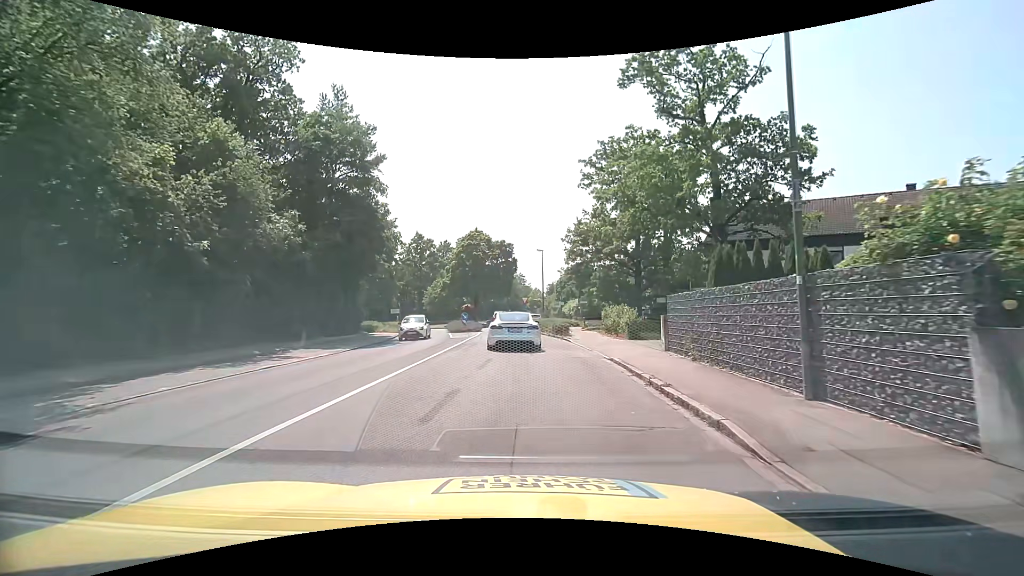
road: tertiary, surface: asphalt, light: Day
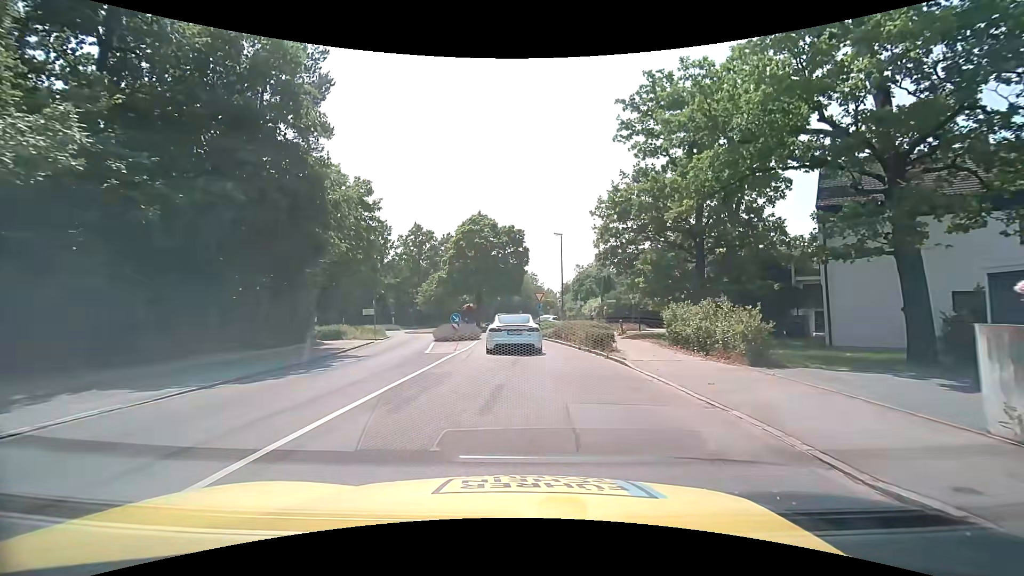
(-0.1, +11.2) m; -1°
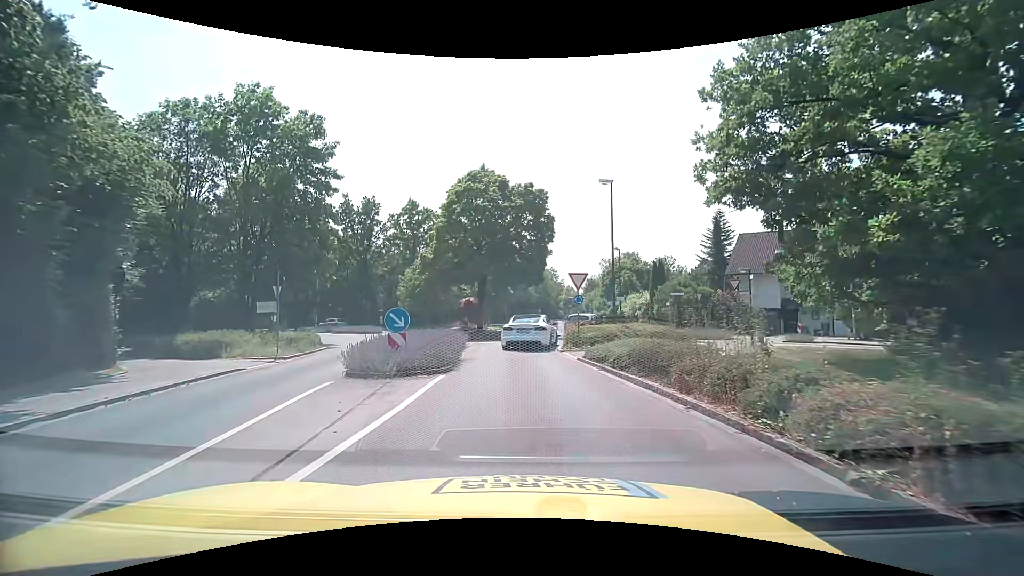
(-0.2, +16.1) m; -2°
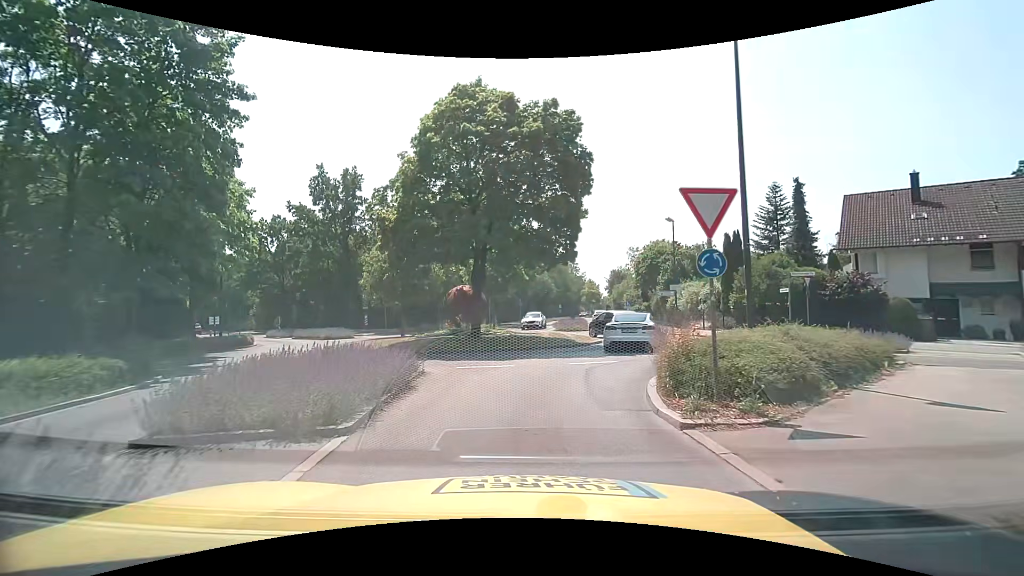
(0.0, +13.2) m; -2°
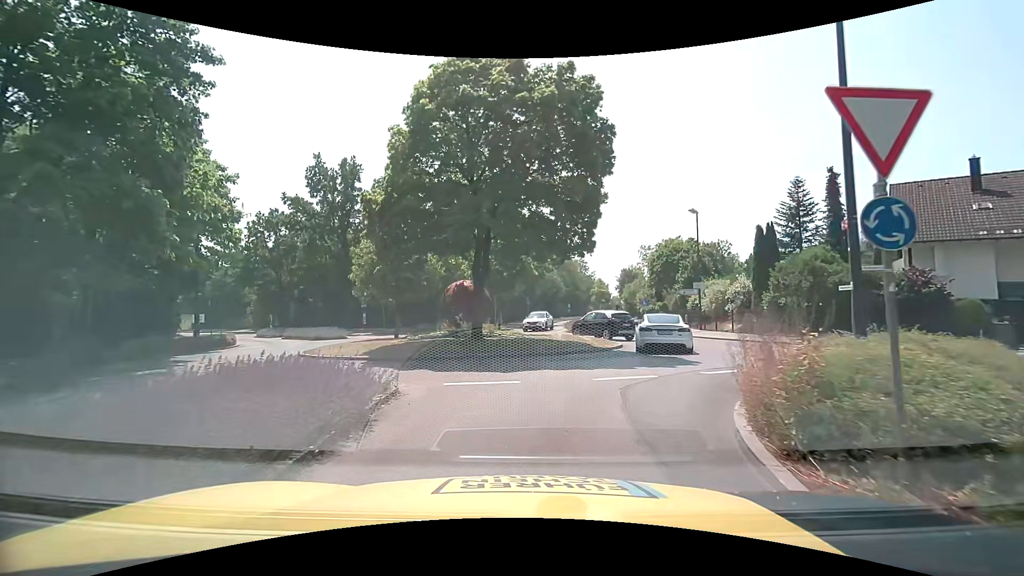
(0.0, +3.2) m; -1°
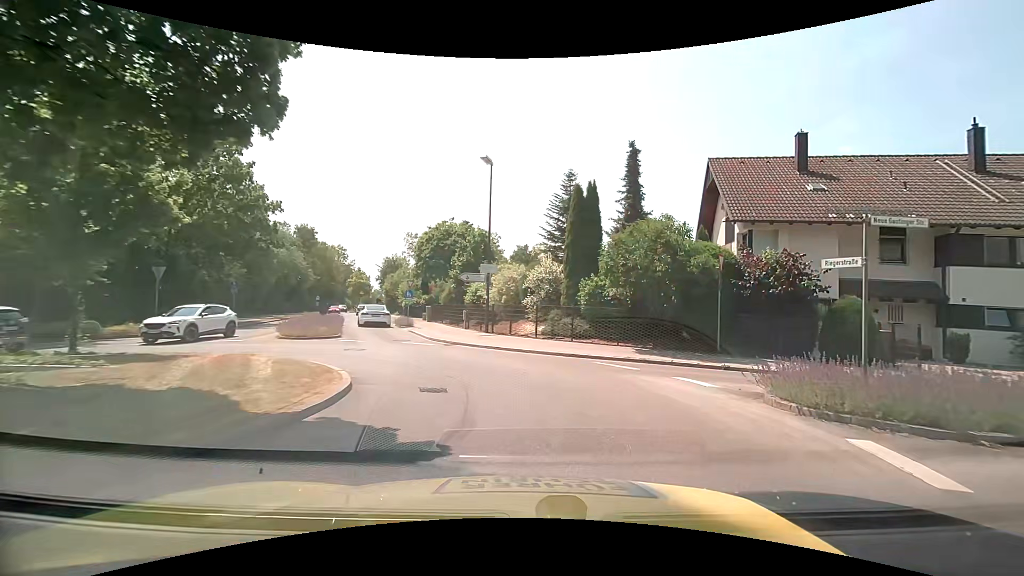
(+2.2, +12.9) m; +27°
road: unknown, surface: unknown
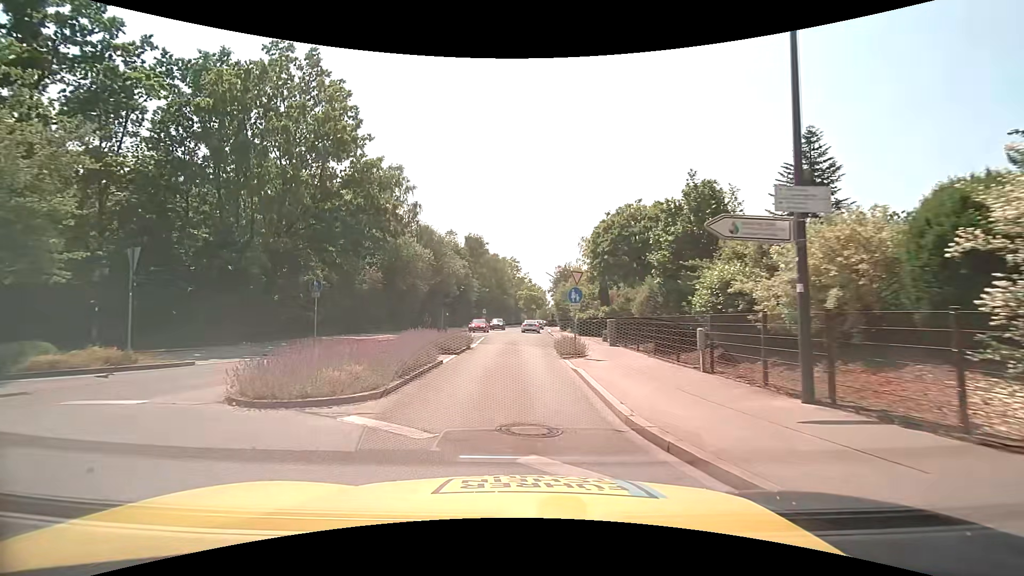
(-2.2, +15.3) m; -20°
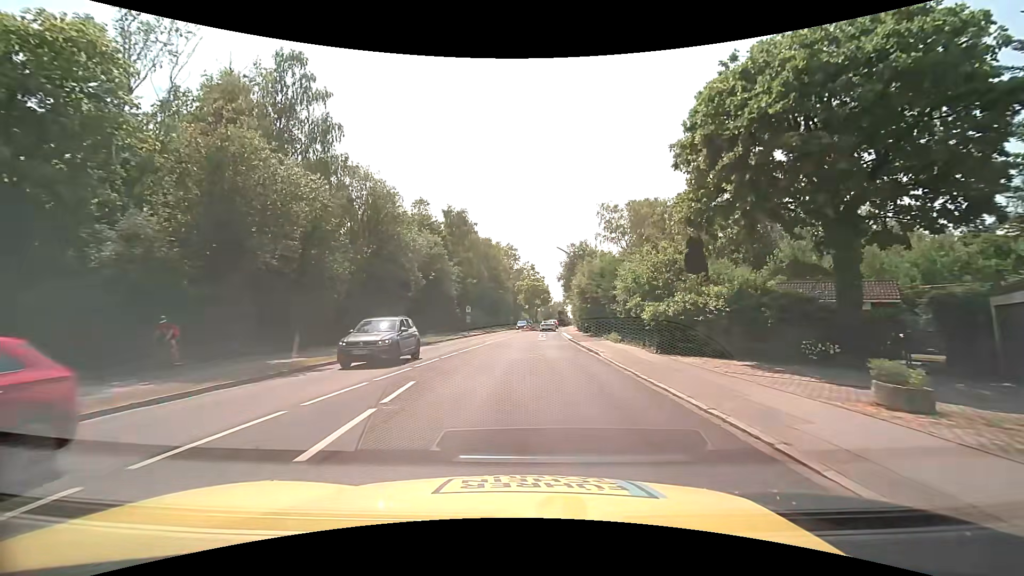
(-0.3, +24.6) m; 0°
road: tertiary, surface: asphalt
(0, +10) (0, +20) (+1, +30) (+1, +40) (+2, +50) (+3, +60) (+4, +70) (+4, +80) (+5, +90) (+5, +100) m
